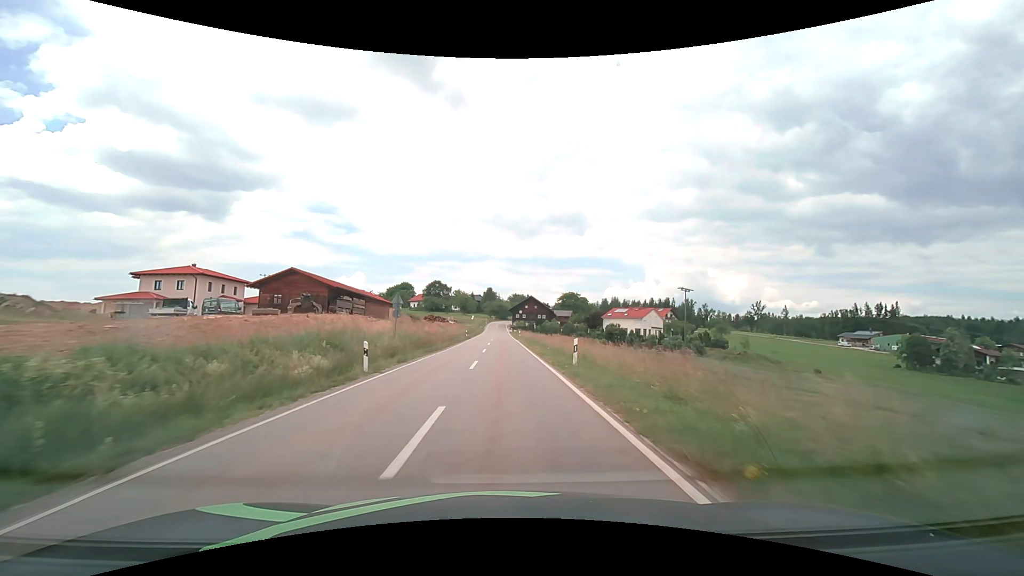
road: tertiary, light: Day
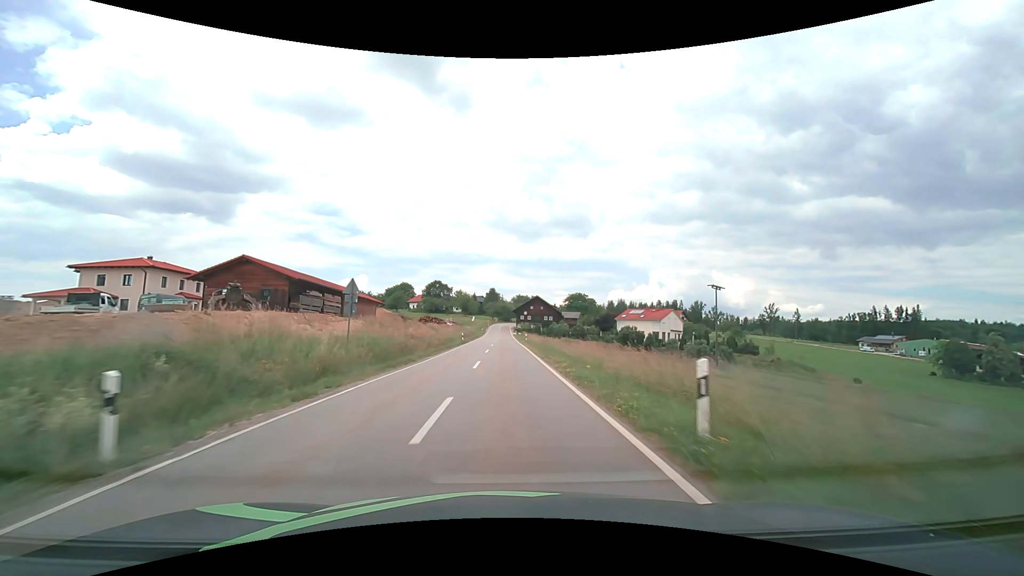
(0.0, +10.8) m; 0°
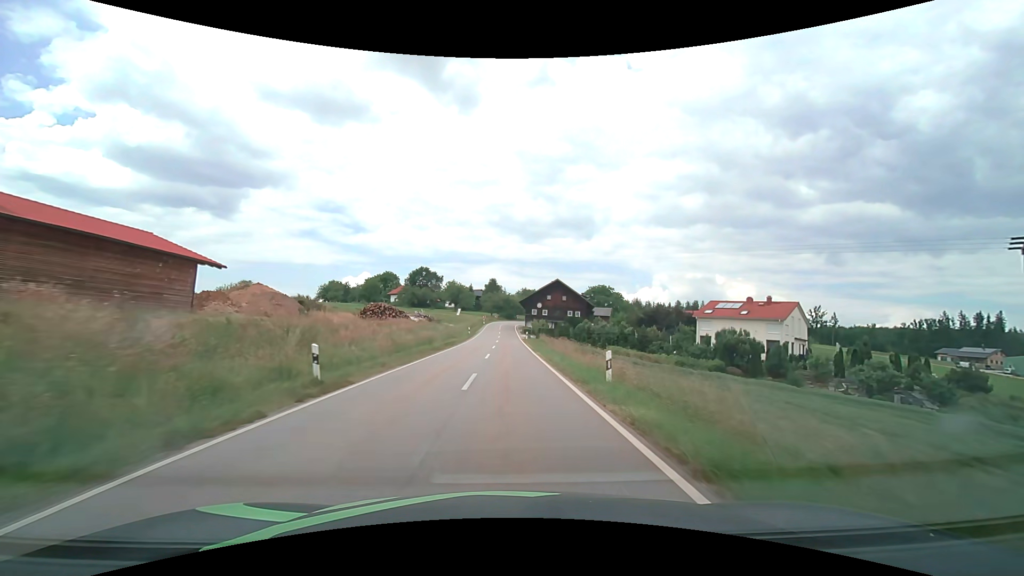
(-0.3, +43.1) m; 0°
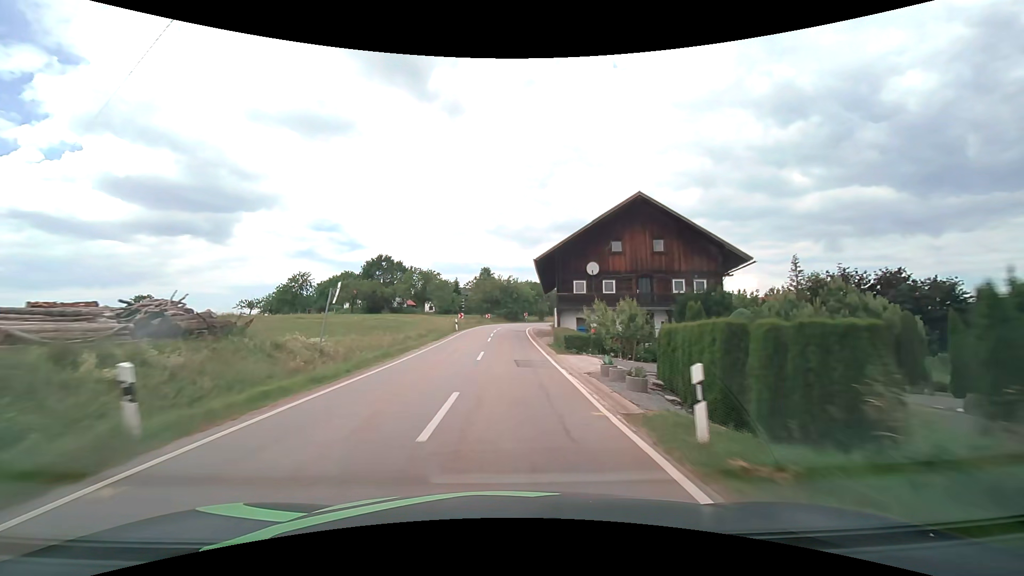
(+0.2, +53.7) m; 0°
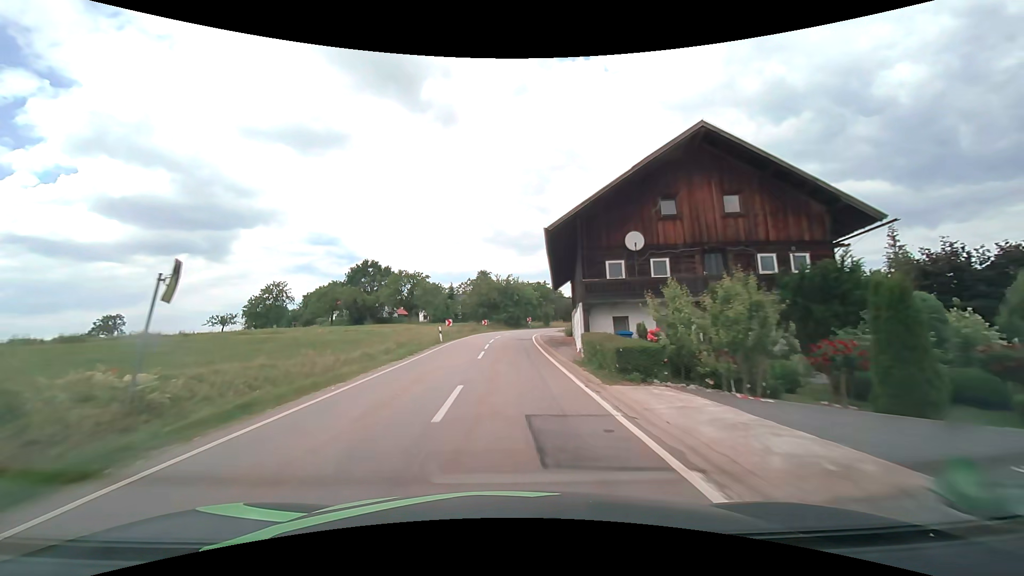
(0.0, +10.7) m; 0°
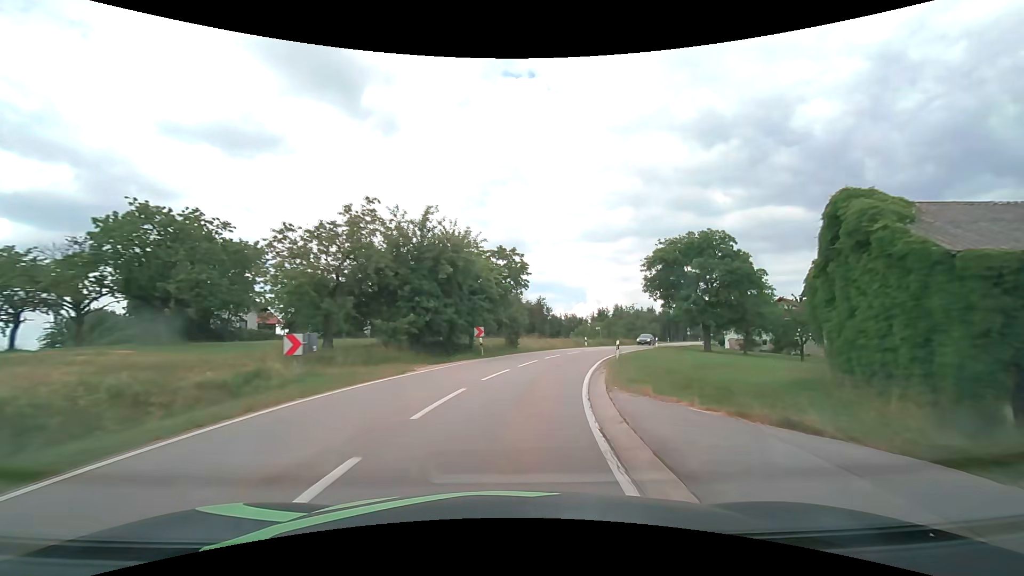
(+0.8, +42.1) m; +7°
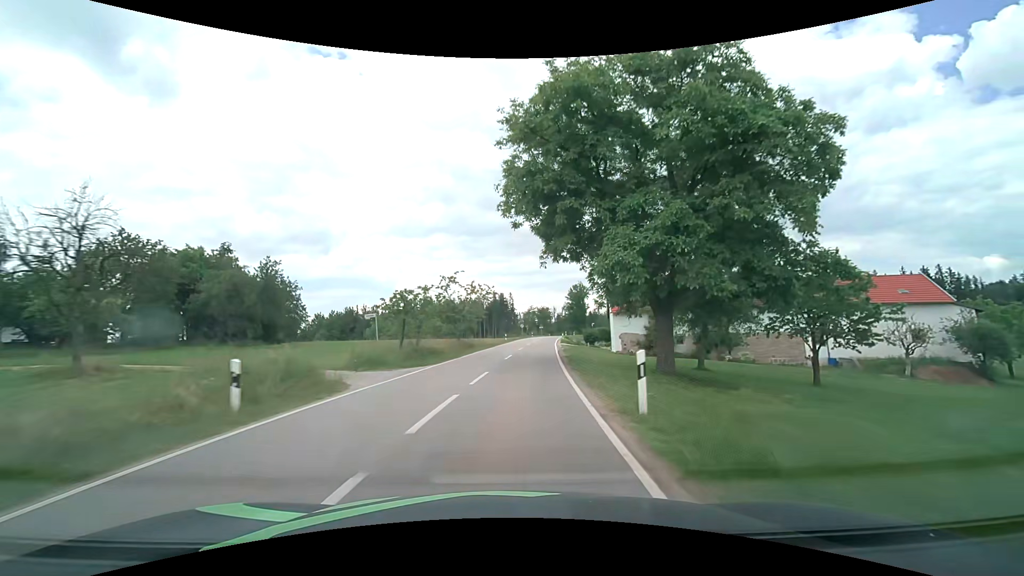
(+8.7, +40.4) m; +22°
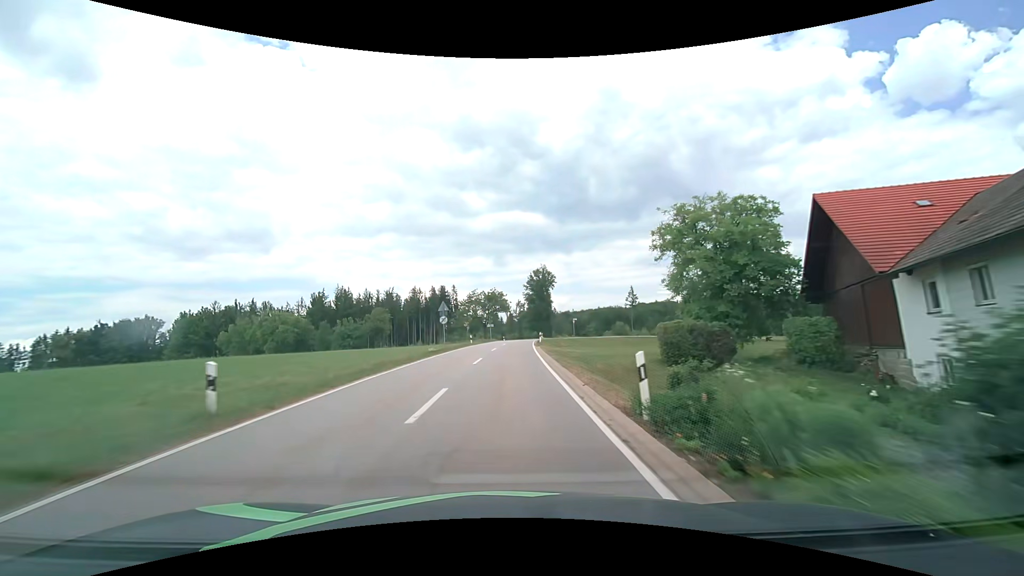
(+3.8, +53.1) m; +6°
(0, +10) (0, +20) (0, +30) (+1, +40) (+1, +50) (+2, +60) (+2, +70) (+3, +80) (+4, +90) (+4, +100) m
